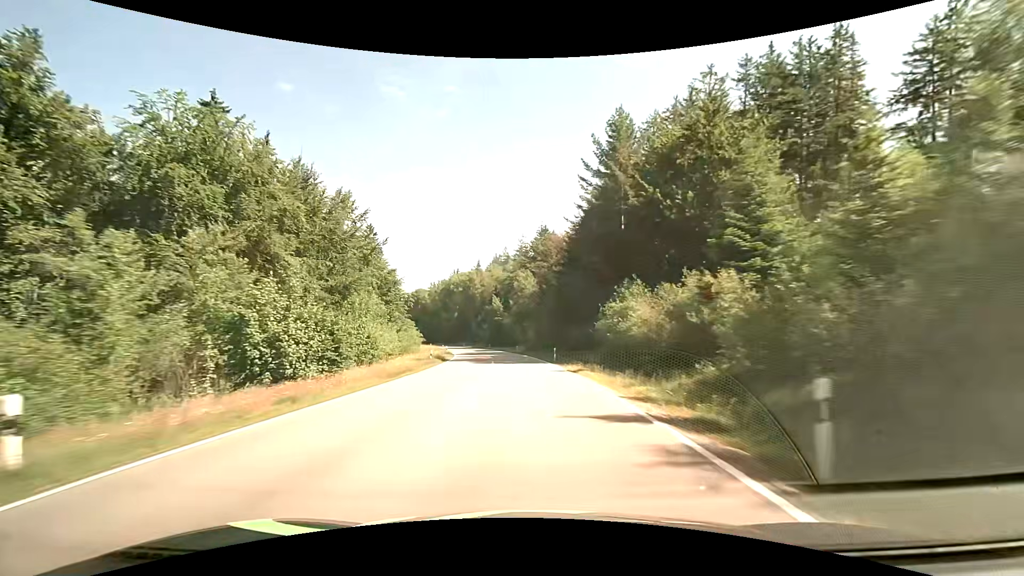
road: secondary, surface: asphalt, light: Day
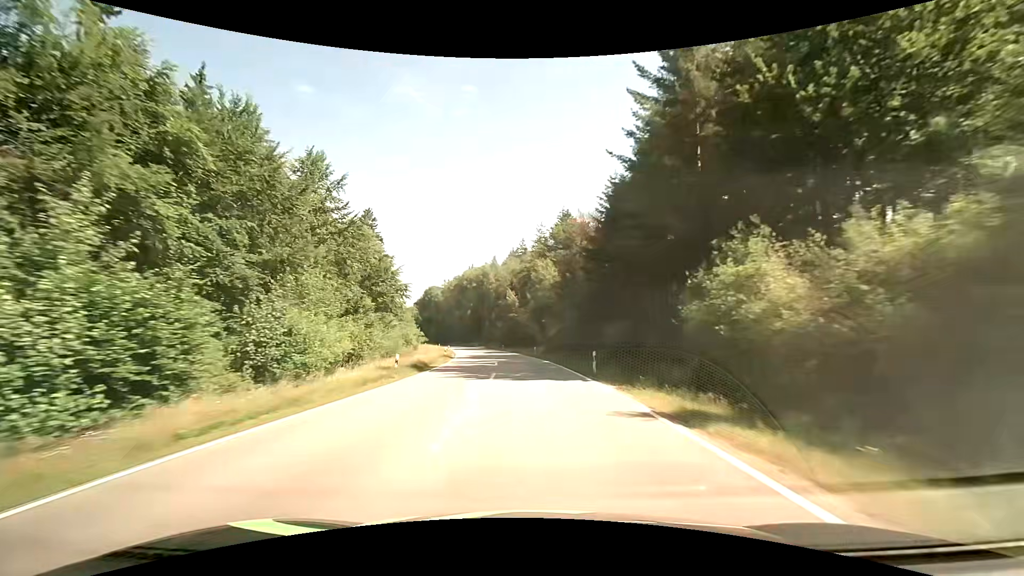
(-0.4, +14.0) m; -2°
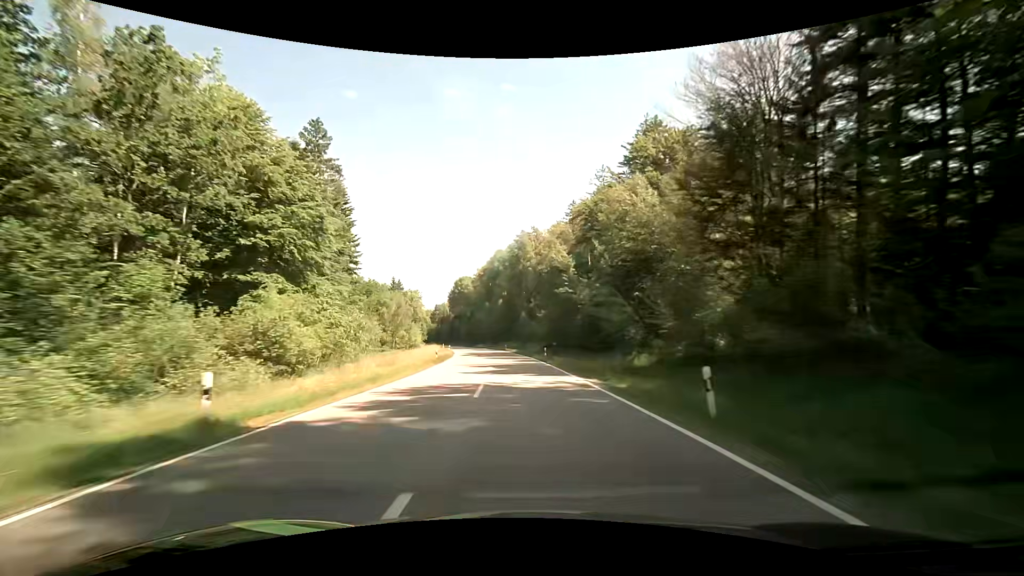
(-2.1, +42.0) m; -5°
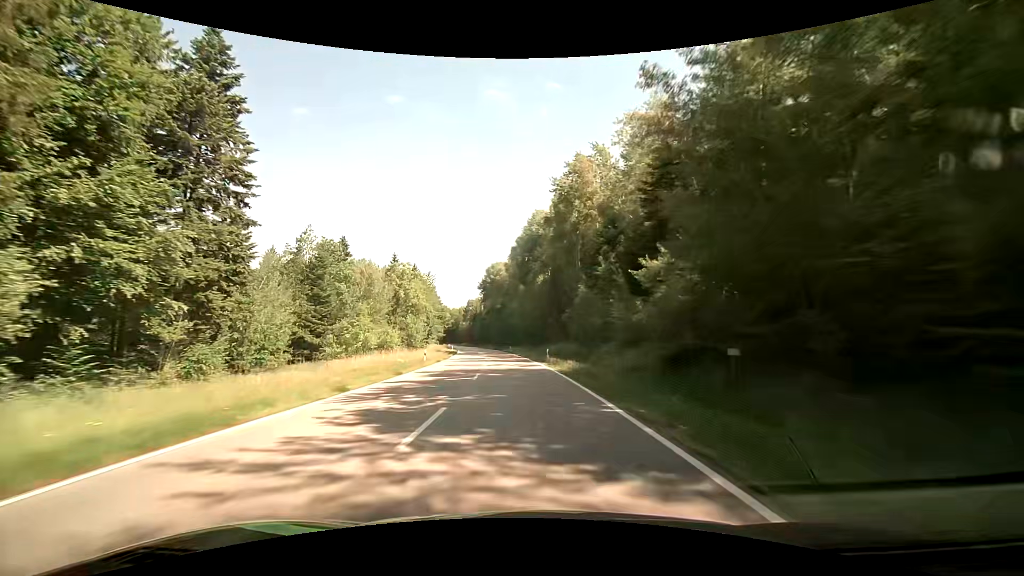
(-2.0, +42.2) m; -5°
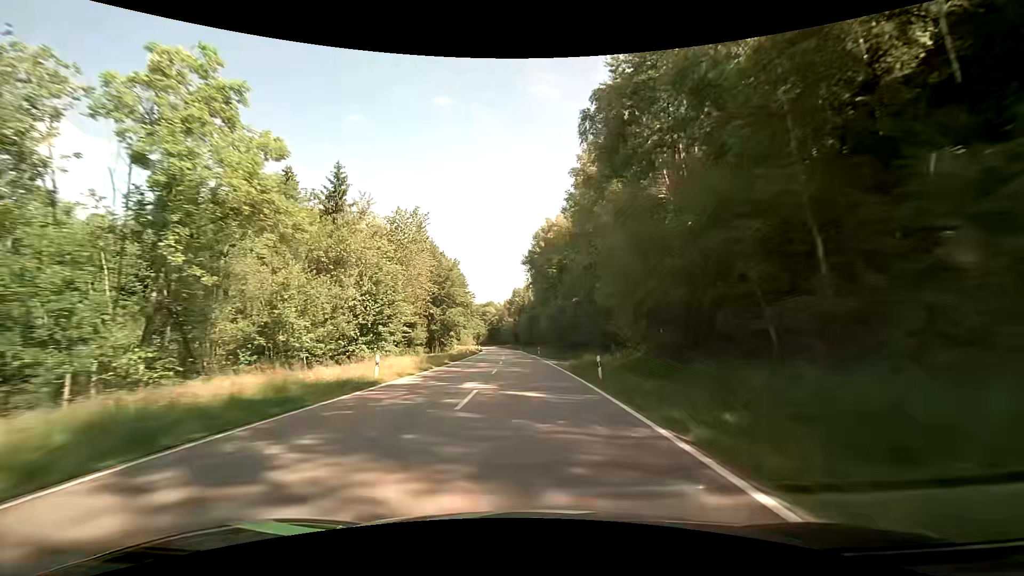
(-3.5, +56.4) m; -6°
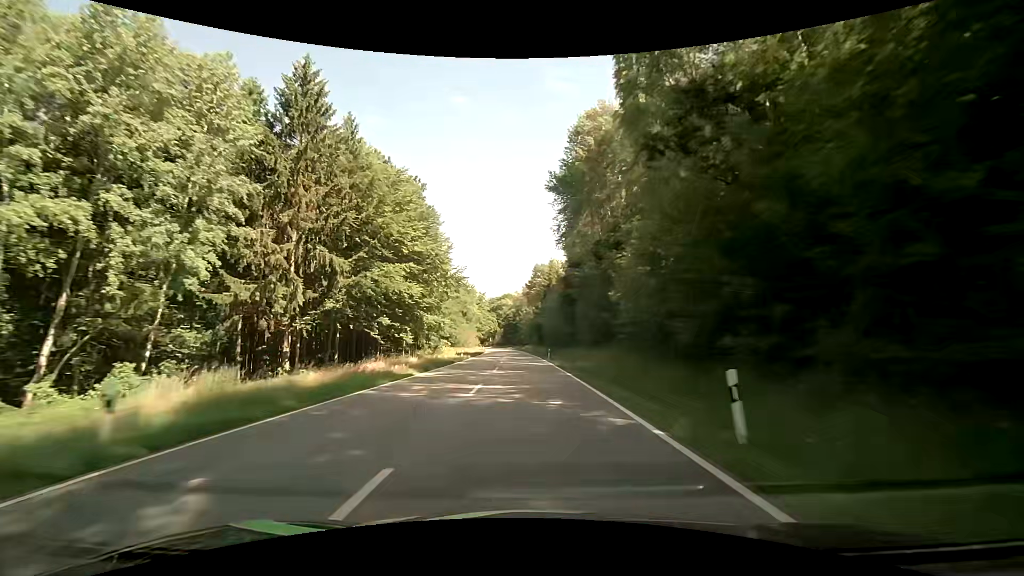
(-1.6, +57.0) m; -3°
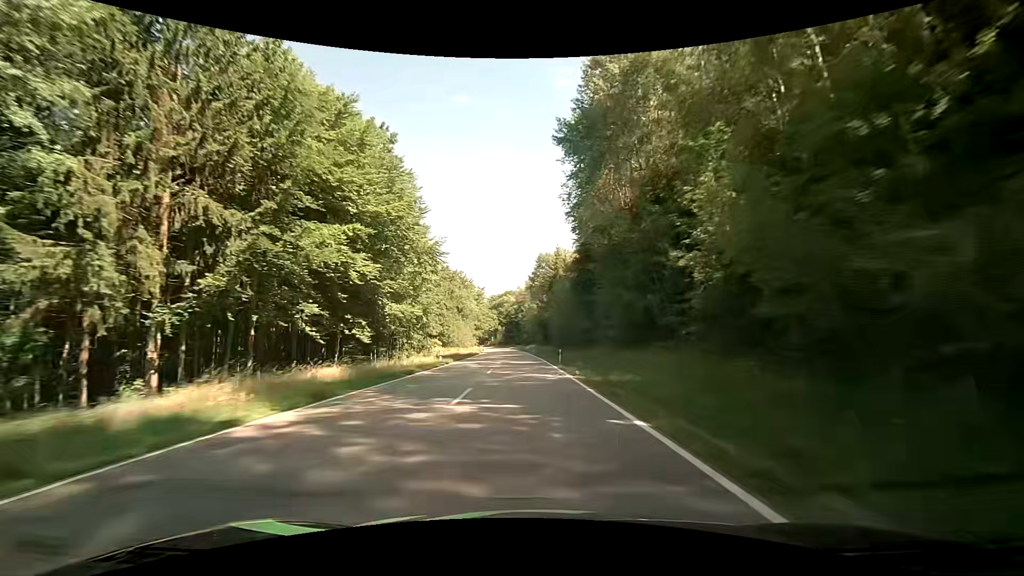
(0.0, +14.3) m; 0°
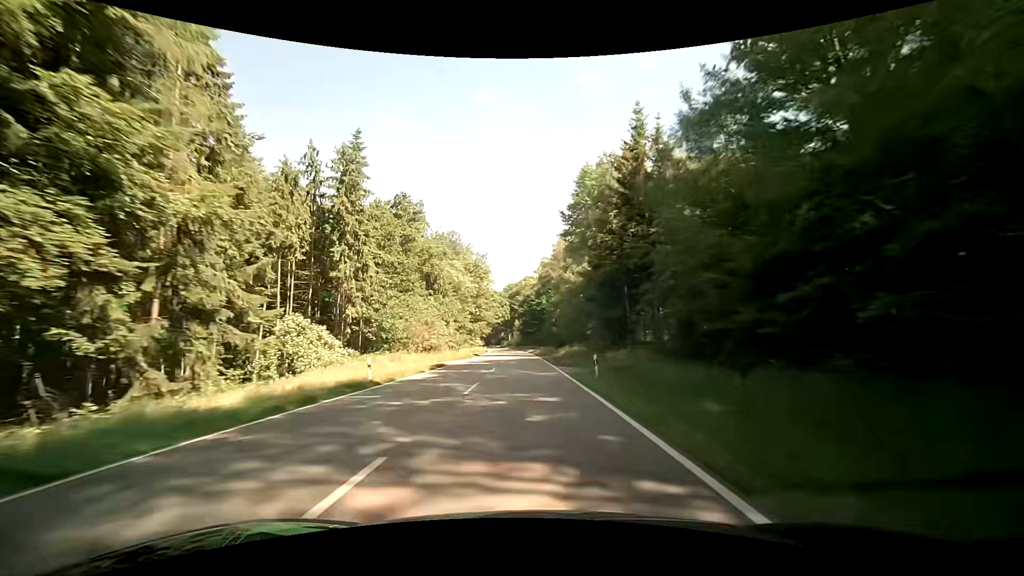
(-1.5, +57.4) m; -3°
(0, +10) (0, +20) (0, +30) (0, +40) (-1, +50) (-1, +60) (-2, +70) (-2, +80) (-3, +90) (-3, +100) m
